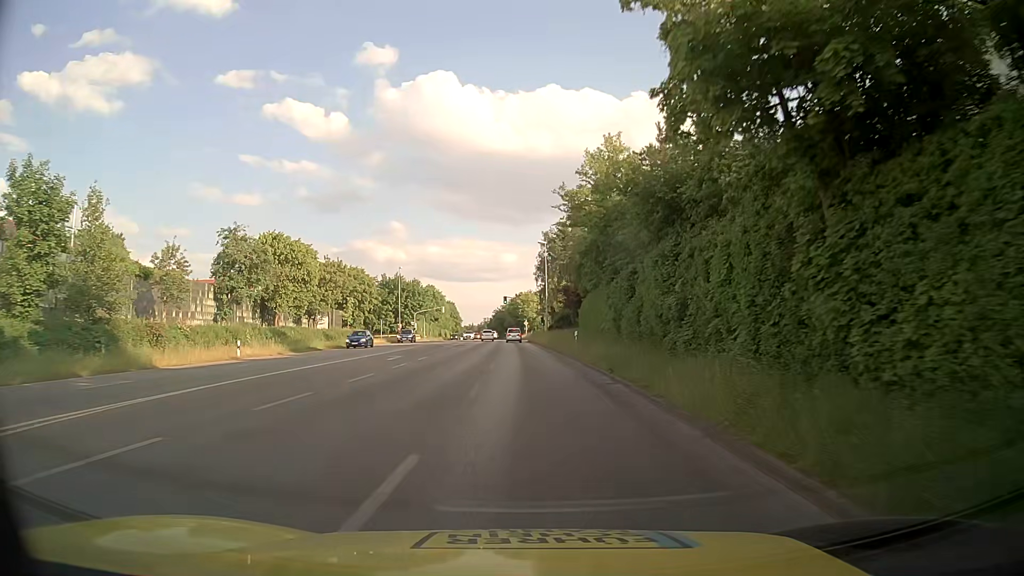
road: secondary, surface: asphalt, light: Day
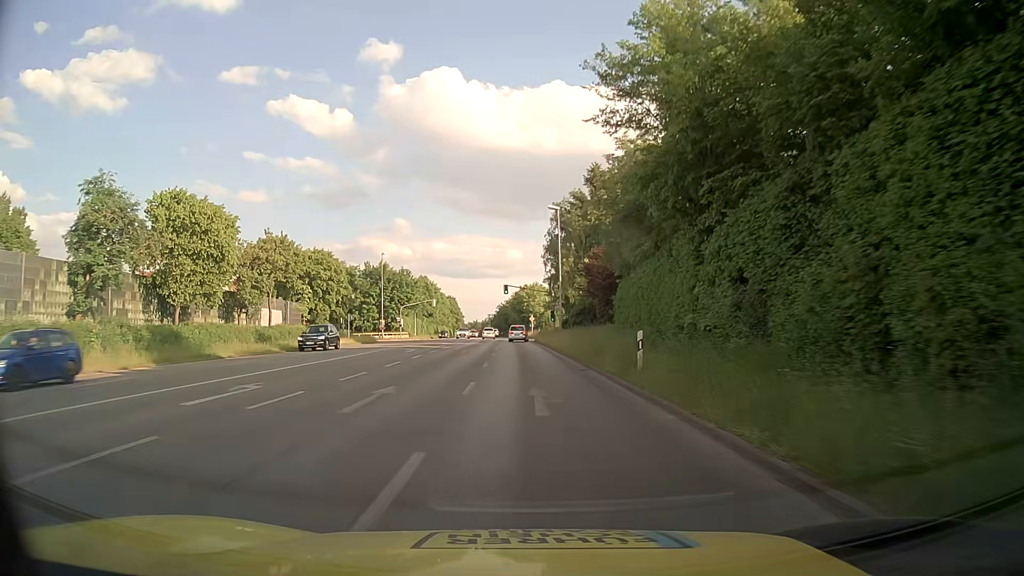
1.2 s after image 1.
(-0.1, +18.0) m; -1°
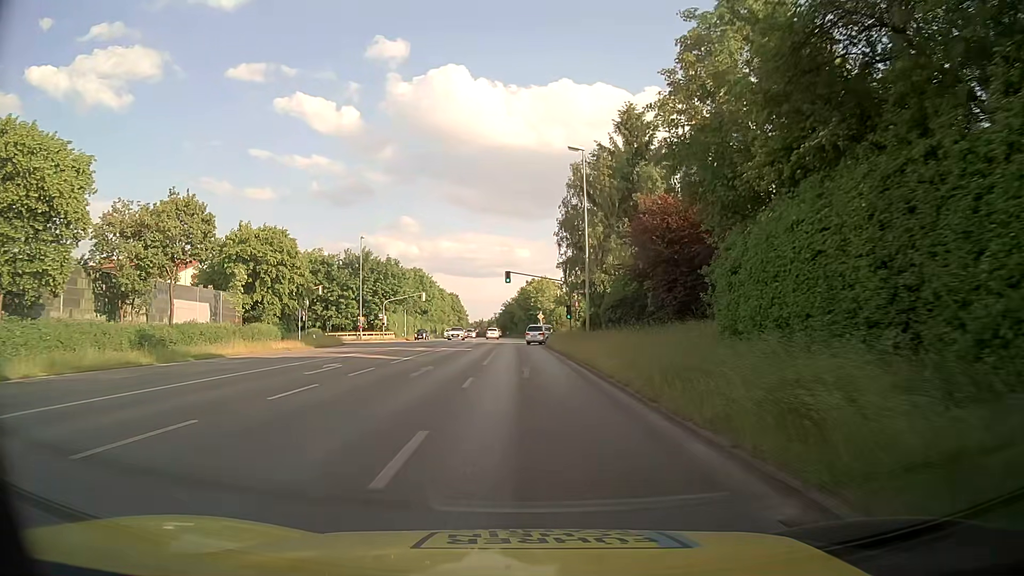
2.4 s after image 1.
(0.0, +16.5) m; 0°
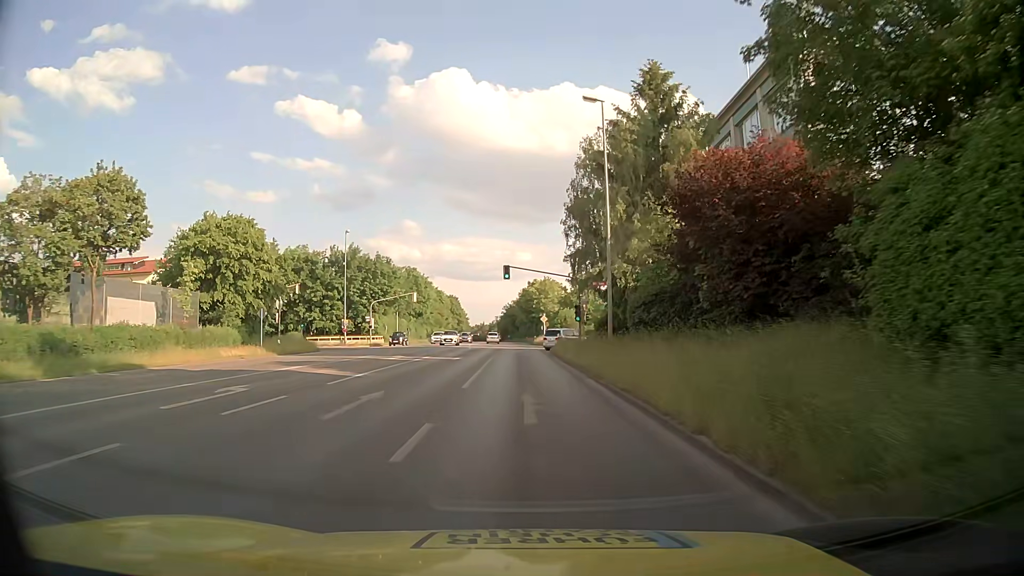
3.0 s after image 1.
(-0.1, +8.1) m; 0°
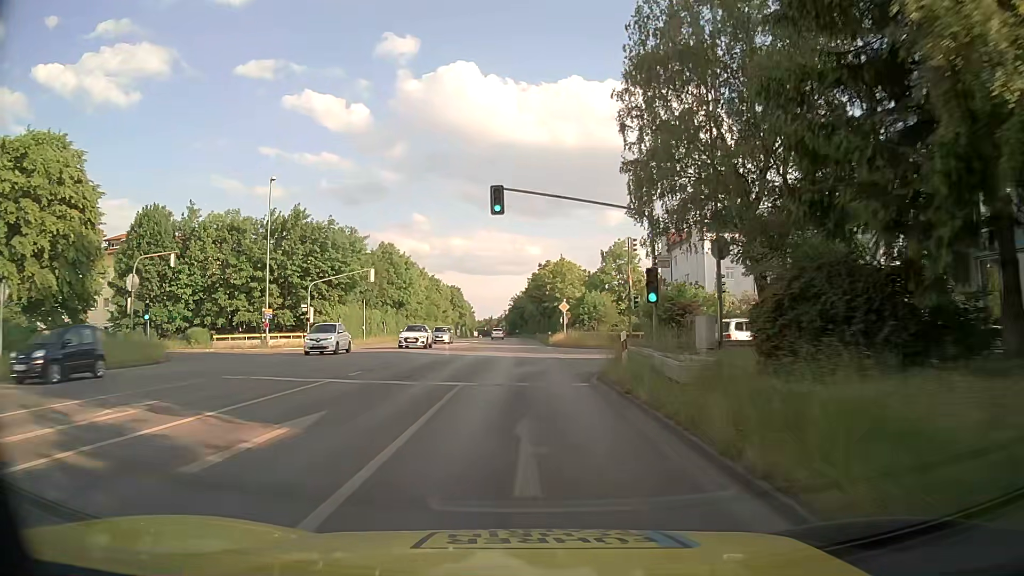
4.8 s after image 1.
(-0.2, +25.3) m; -1°
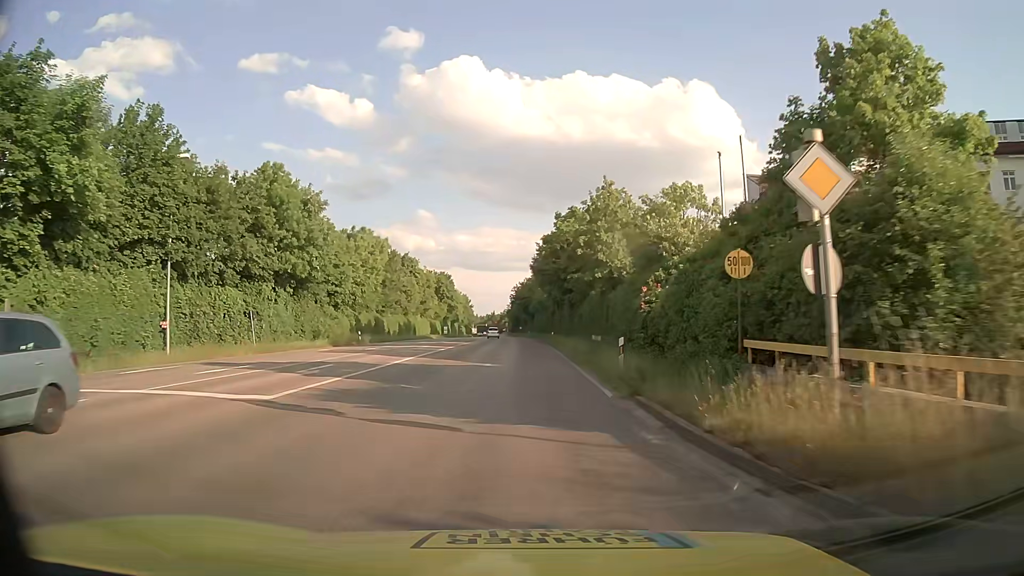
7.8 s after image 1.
(-0.6, +43.4) m; -1°
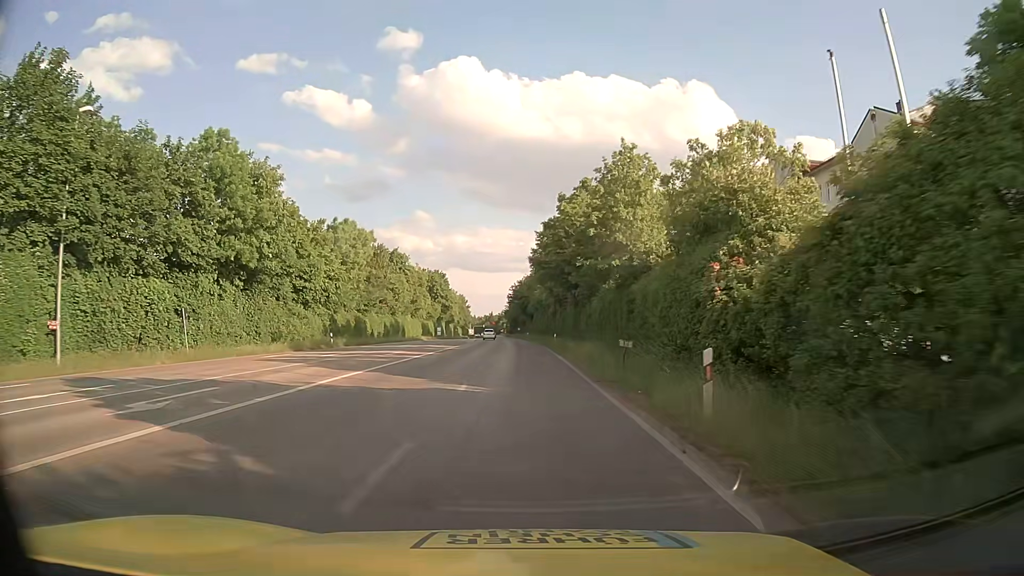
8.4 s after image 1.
(0.0, +8.9) m; 0°
